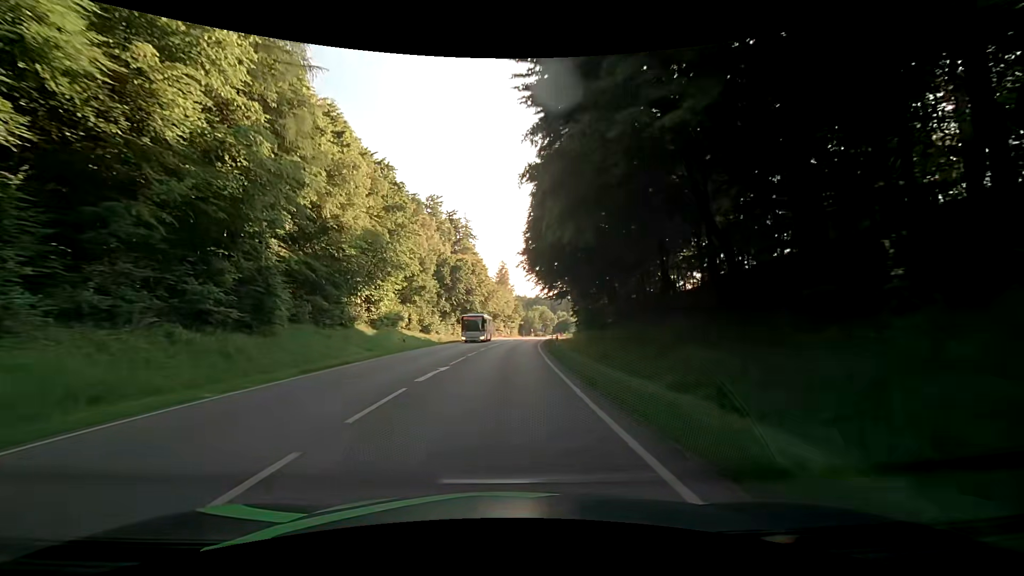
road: secondary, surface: asphalt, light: Day
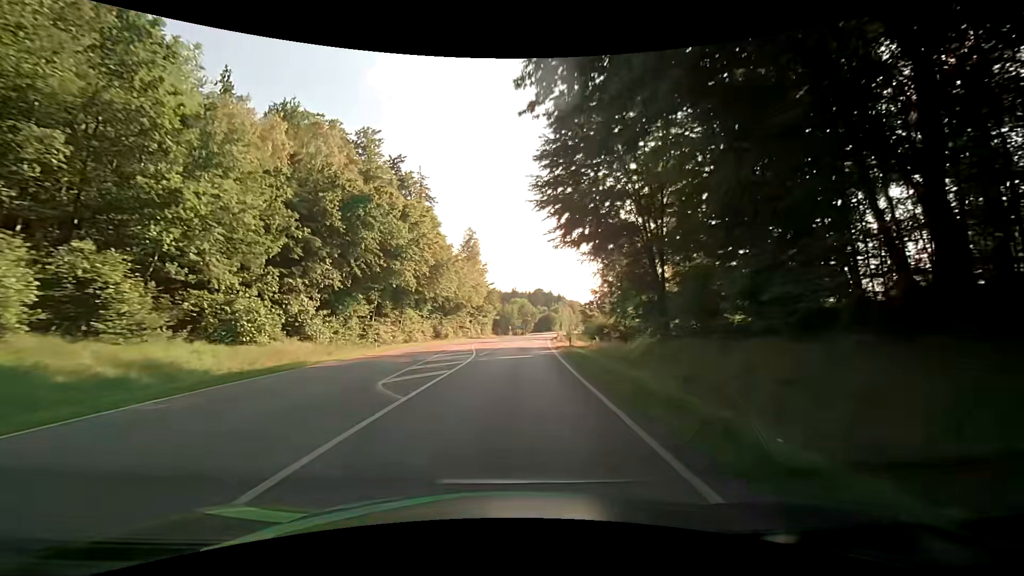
(+0.8, +43.3) m; +2°
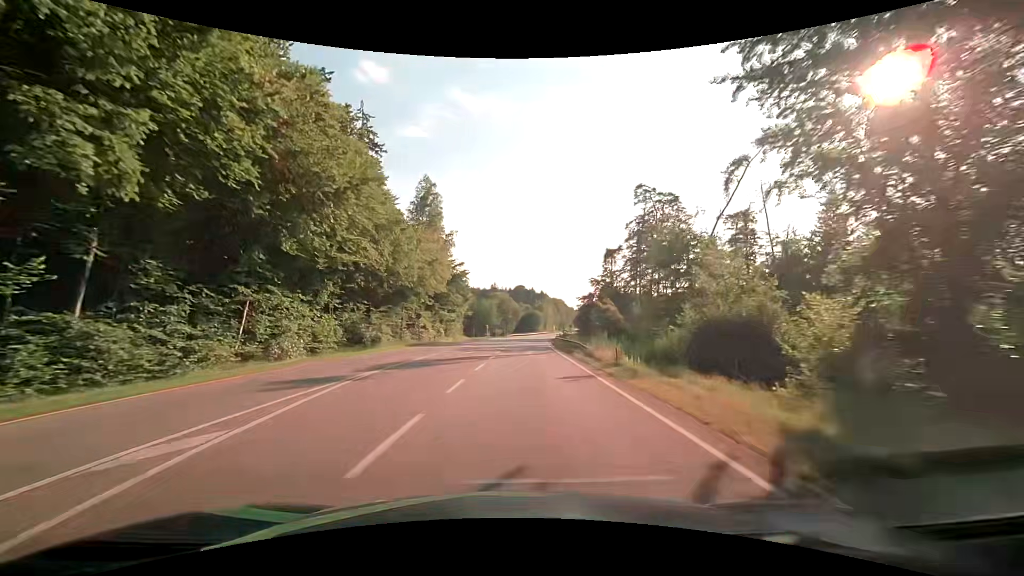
(+0.8, +32.5) m; +3°
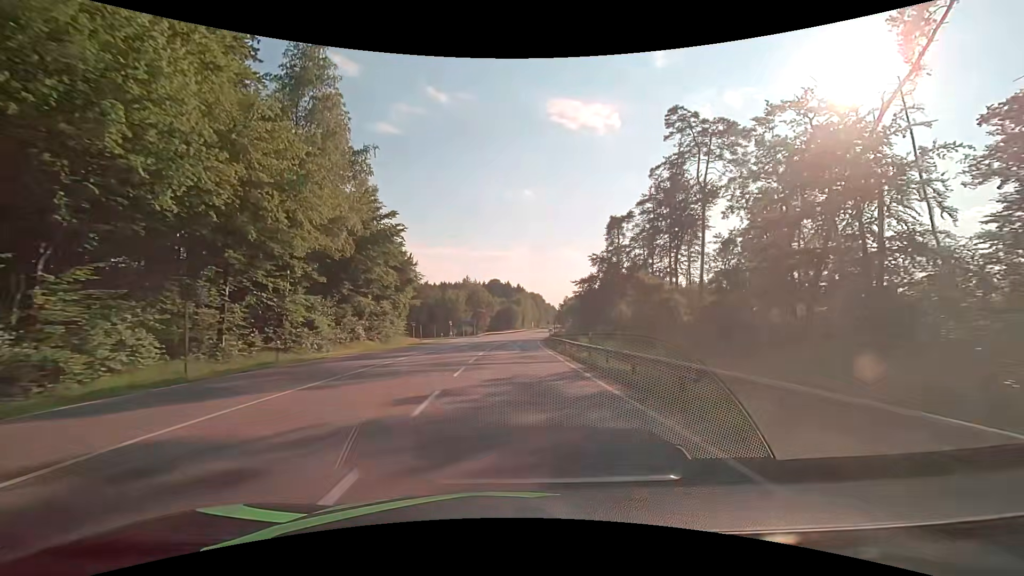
(+0.8, +32.4) m; +3°
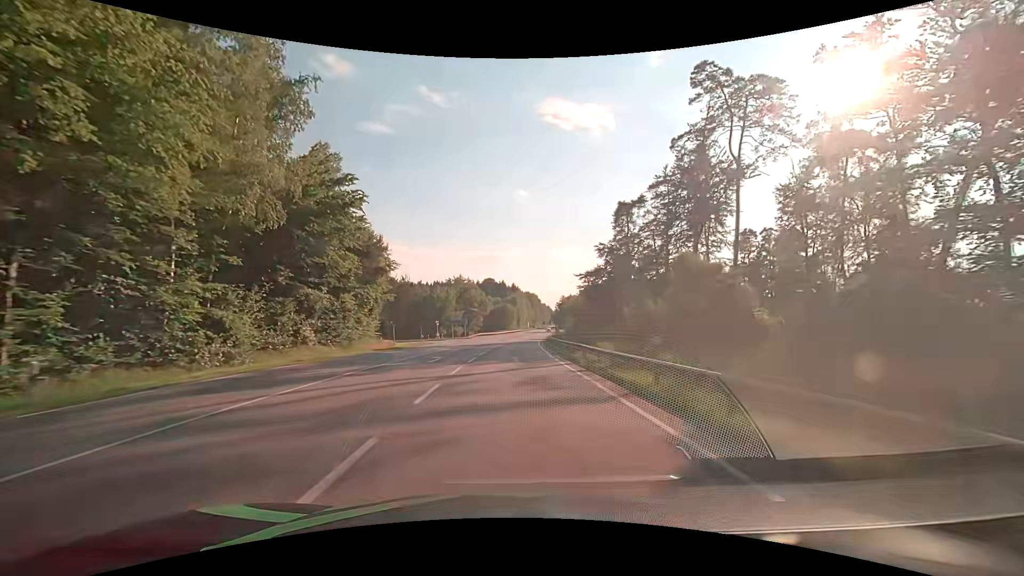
(+0.1, +10.8) m; 0°
